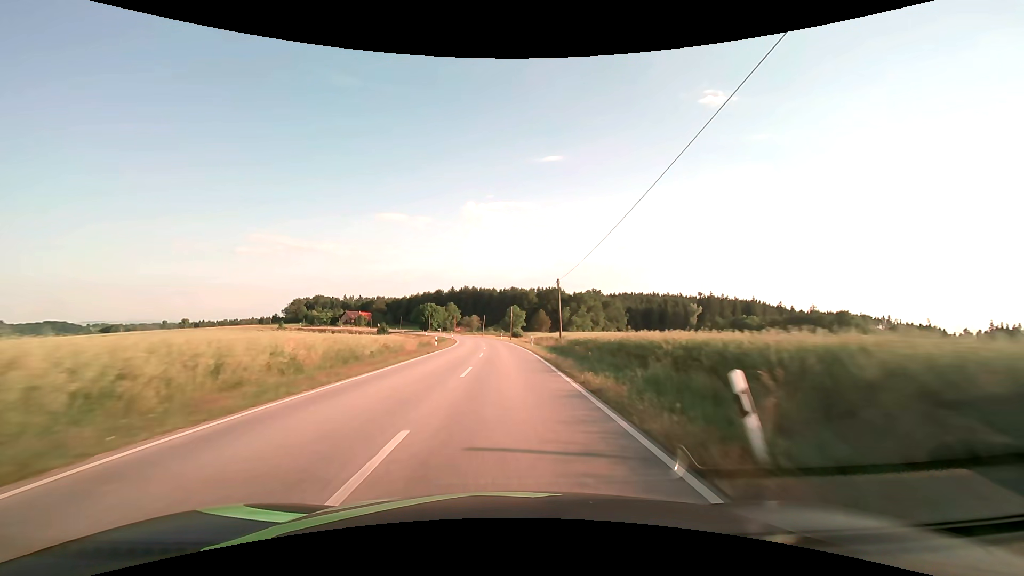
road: secondary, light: Day
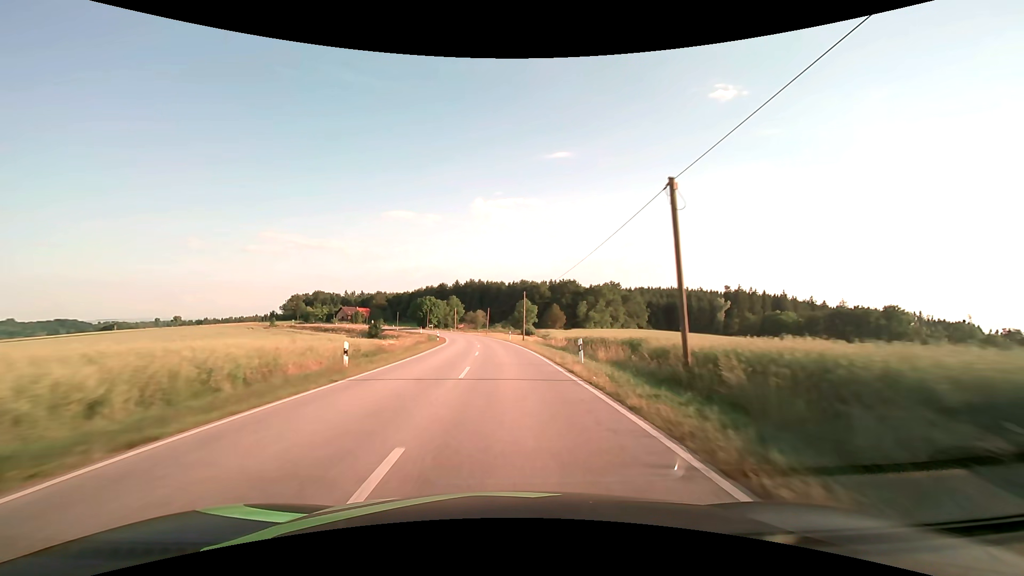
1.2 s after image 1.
(-0.2, +25.2) m; -1°
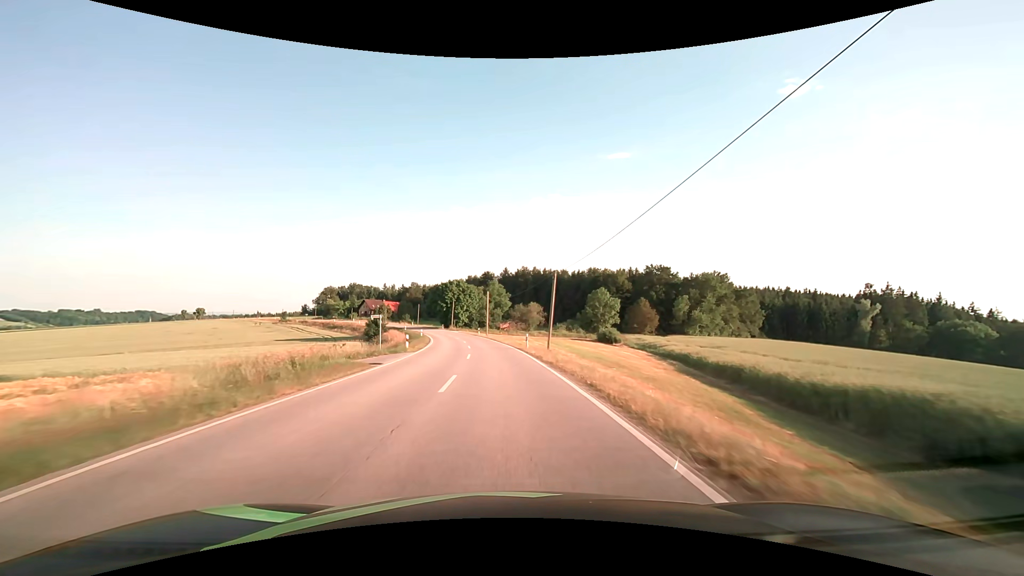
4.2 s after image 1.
(-2.8, +62.8) m; -6°
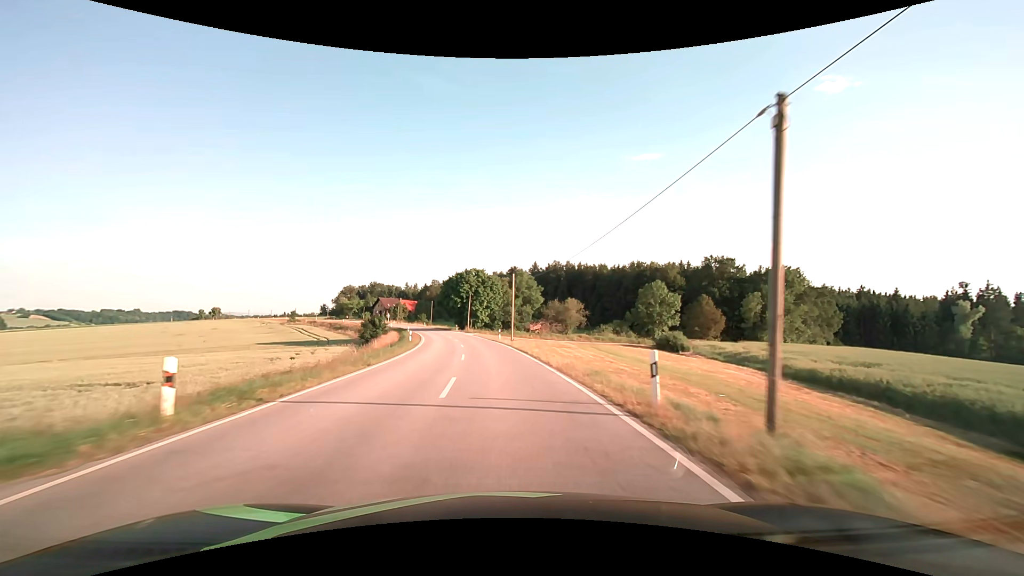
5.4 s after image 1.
(-0.7, +25.1) m; -3°
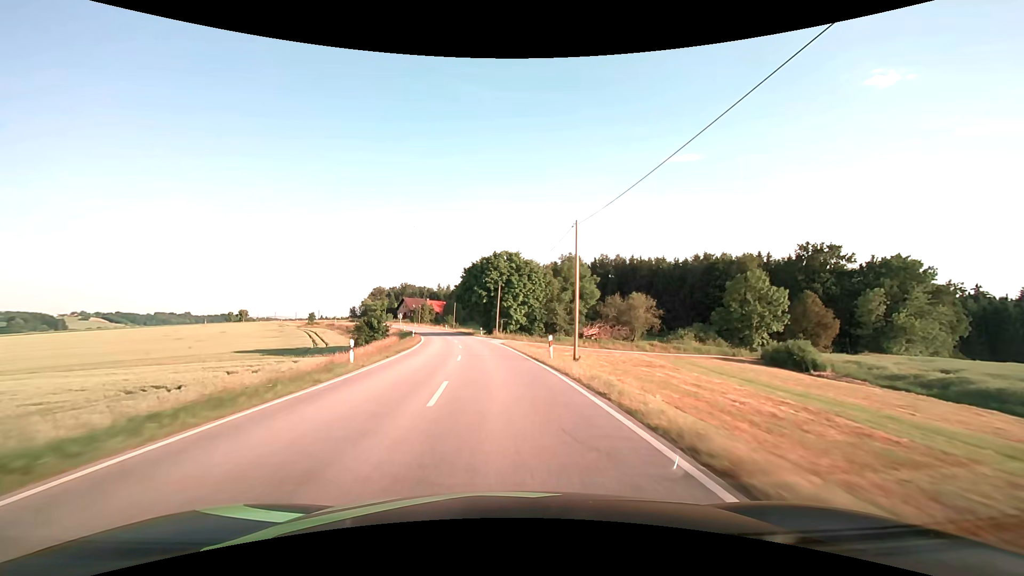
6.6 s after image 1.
(-0.8, +25.0) m; -4°
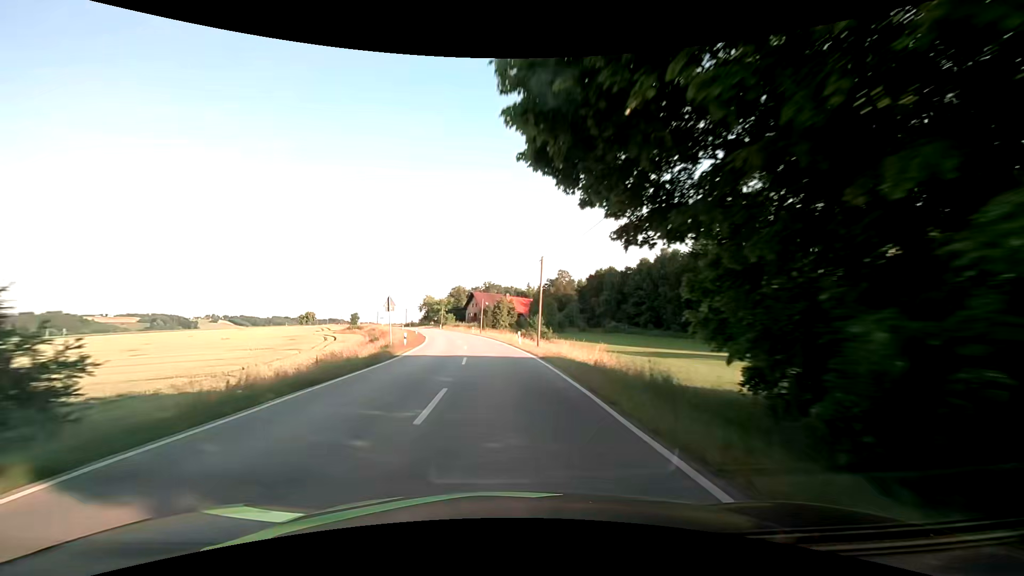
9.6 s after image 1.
(-5.8, +62.0) m; -11°
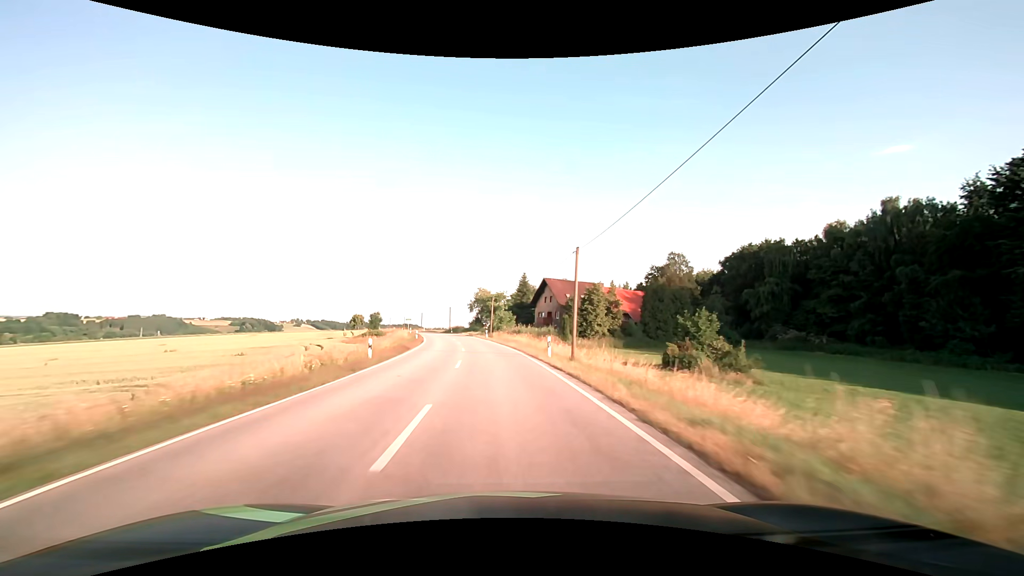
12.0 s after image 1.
(-3.4, +49.7) m; -8°
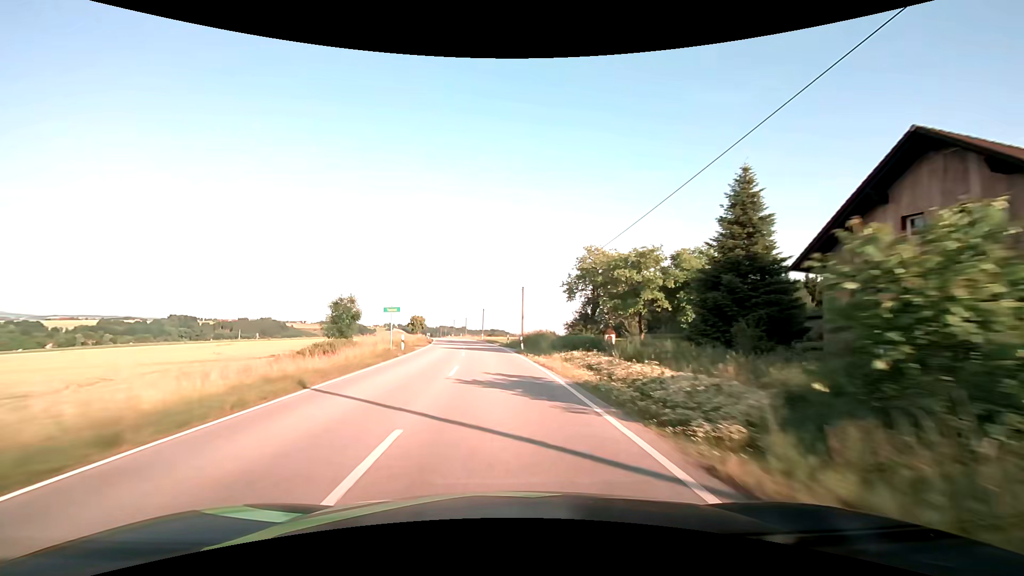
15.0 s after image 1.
(-5.4, +62.1) m; -10°
(0, +10) (0, +20) (-1, +30) (-2, +40) (-3, +50) (-4, +60) (-5, +70) (-7, +80) (-8, +90) (-10, +99) m
